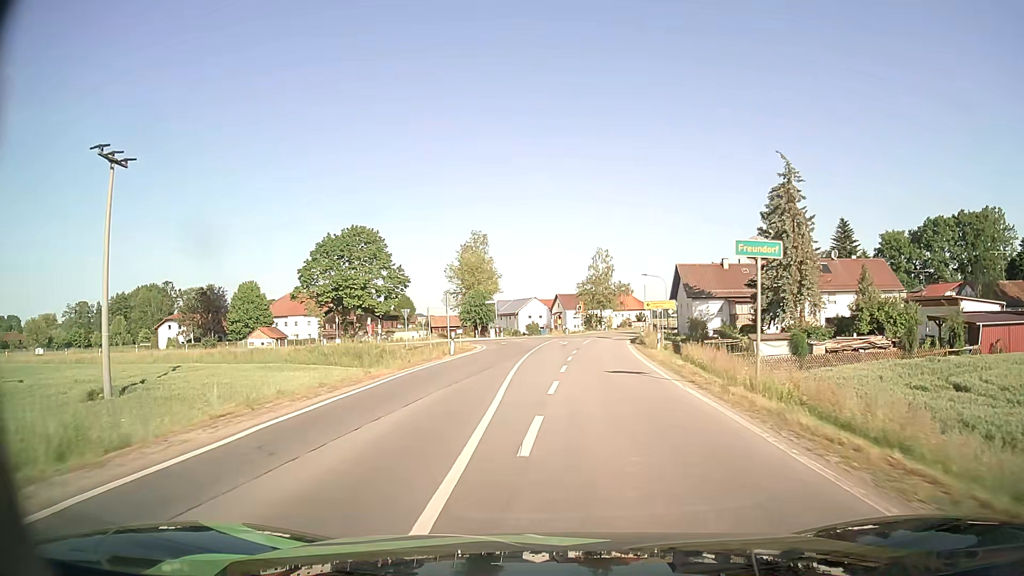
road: secondary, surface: asphalt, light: Day
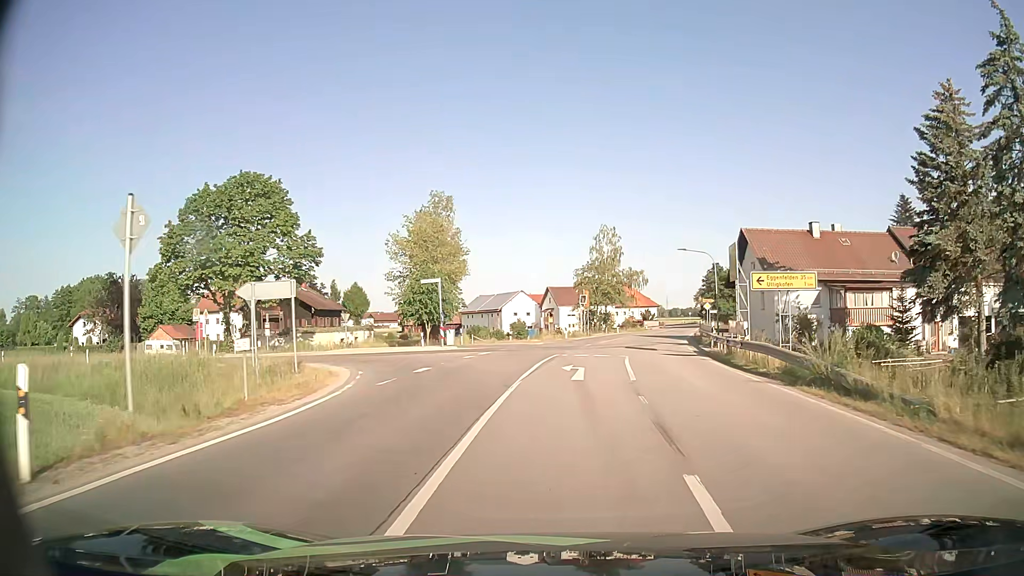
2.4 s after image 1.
(0.0, +27.7) m; +1°
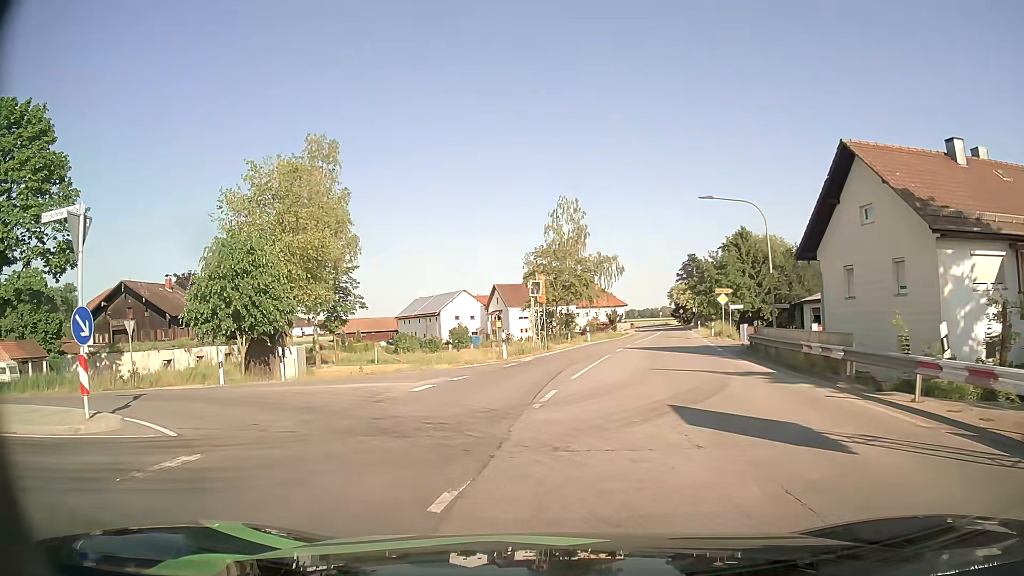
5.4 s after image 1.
(+1.3, +23.4) m; +4°
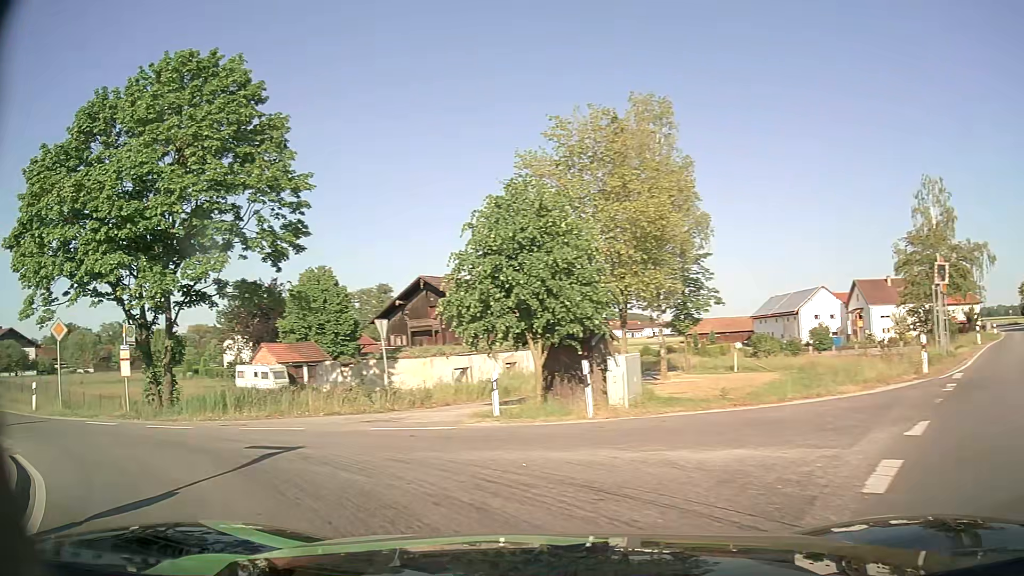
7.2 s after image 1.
(-1.6, +8.7) m; -27°
